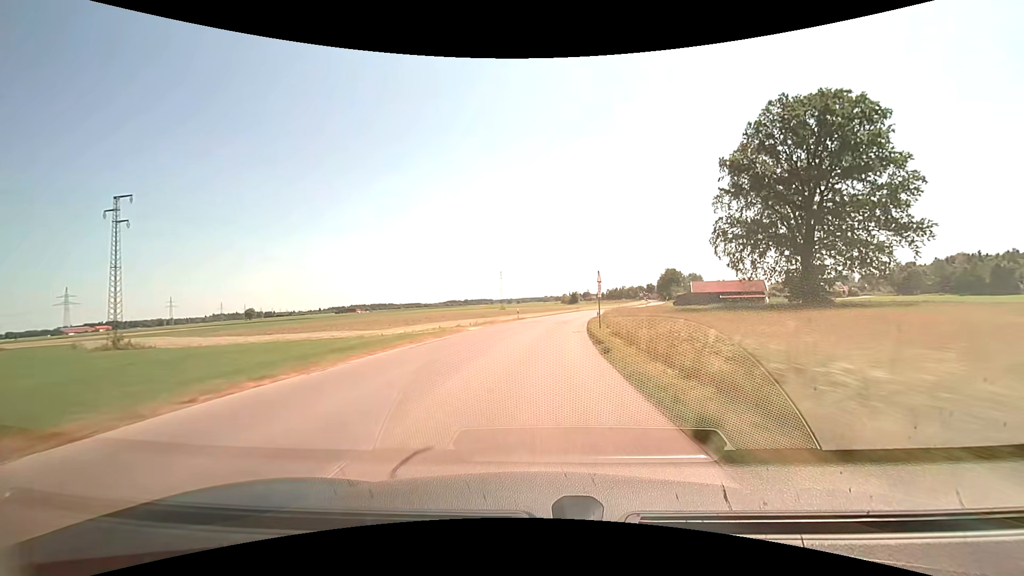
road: tertiary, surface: asphalt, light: Day
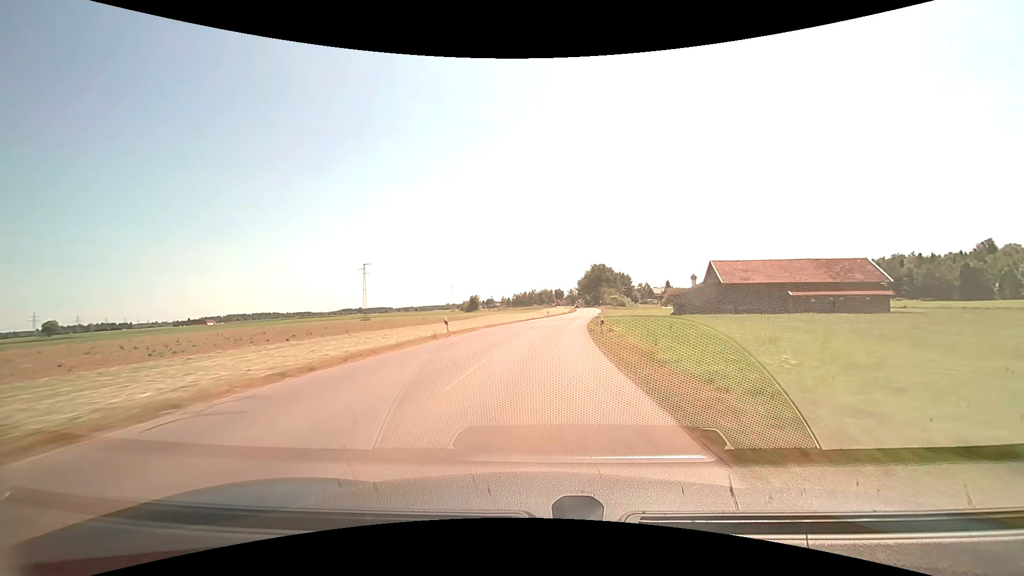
(+7.6, +74.1) m; +11°
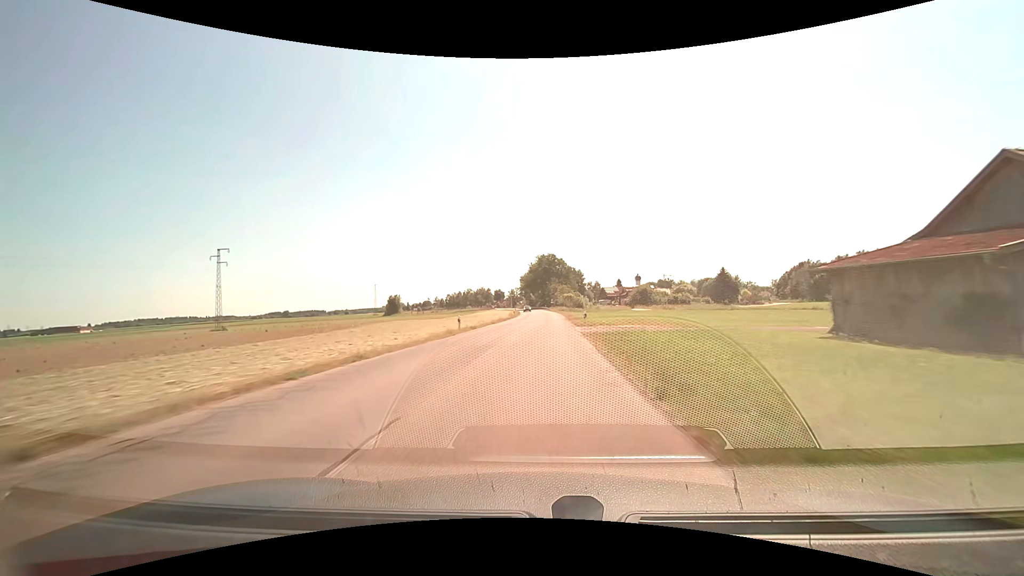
(+2.9, +43.9) m; +7°
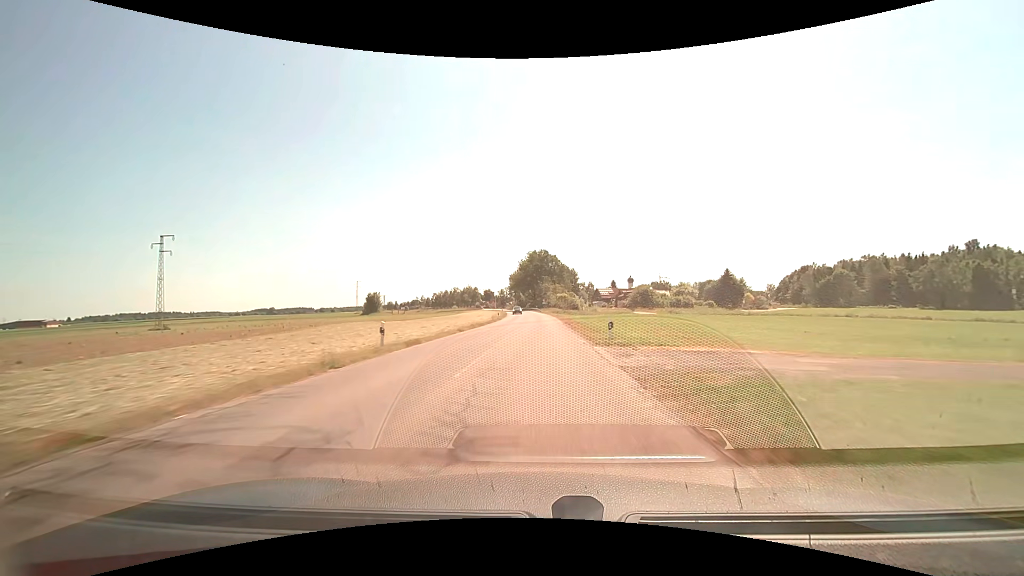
(+0.1, +14.1) m; +1°
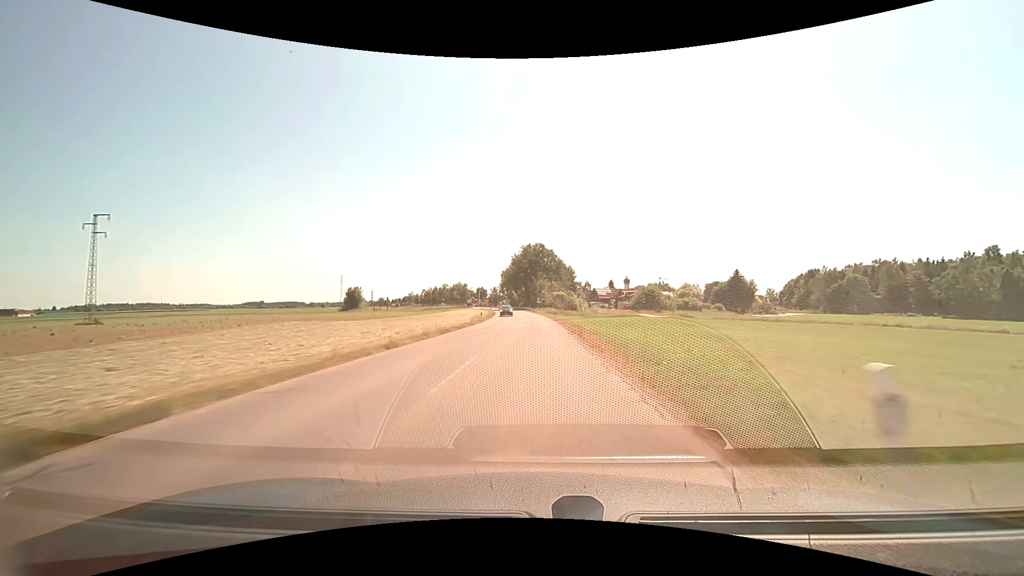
(+0.1, +13.5) m; +1°
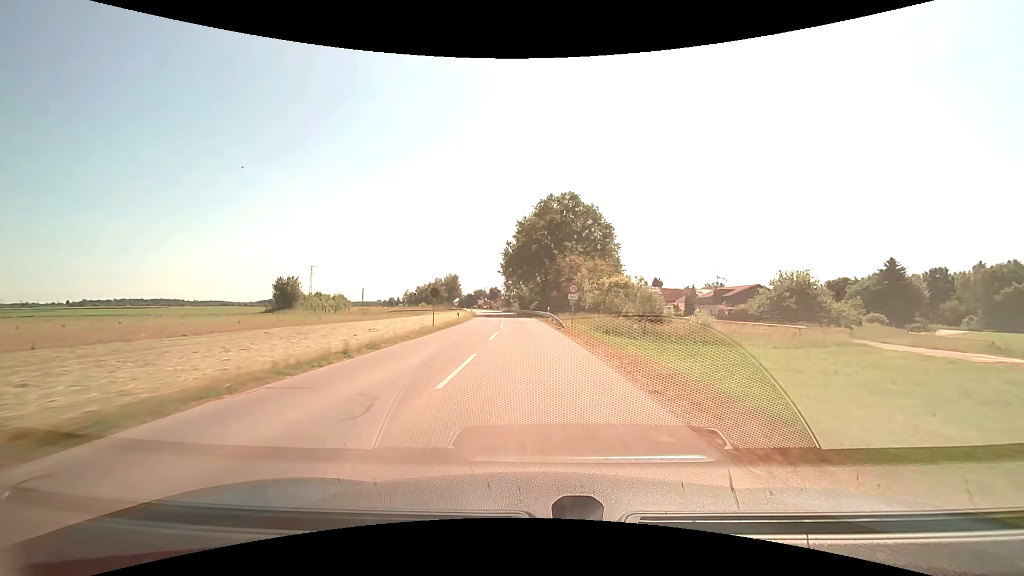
(-0.7, +59.0) m; -2°
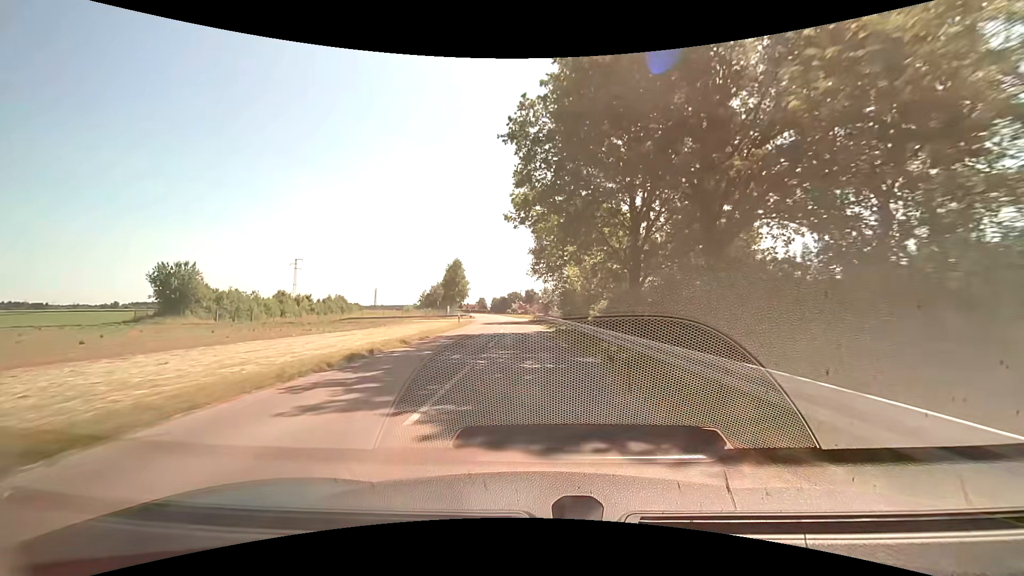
(-1.8, +50.0) m; -5°
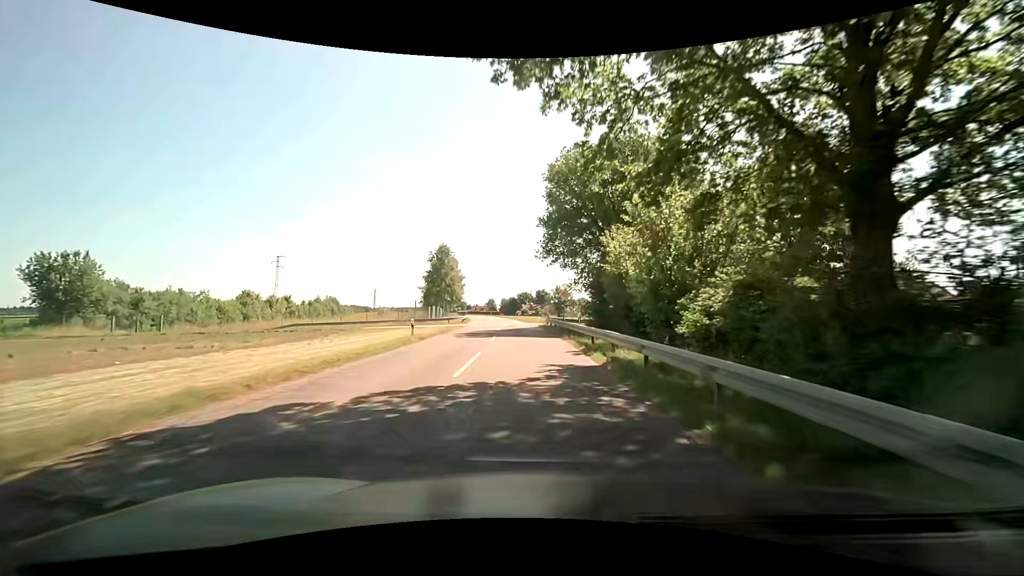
(-0.2, +19.8) m; -1°
(0, +10) (0, +20) (-1, +30) (-1, +40) (-2, +50) (-3, +60) (-4, +70) (-6, +80) (-7, +90) (-9, +100) m
